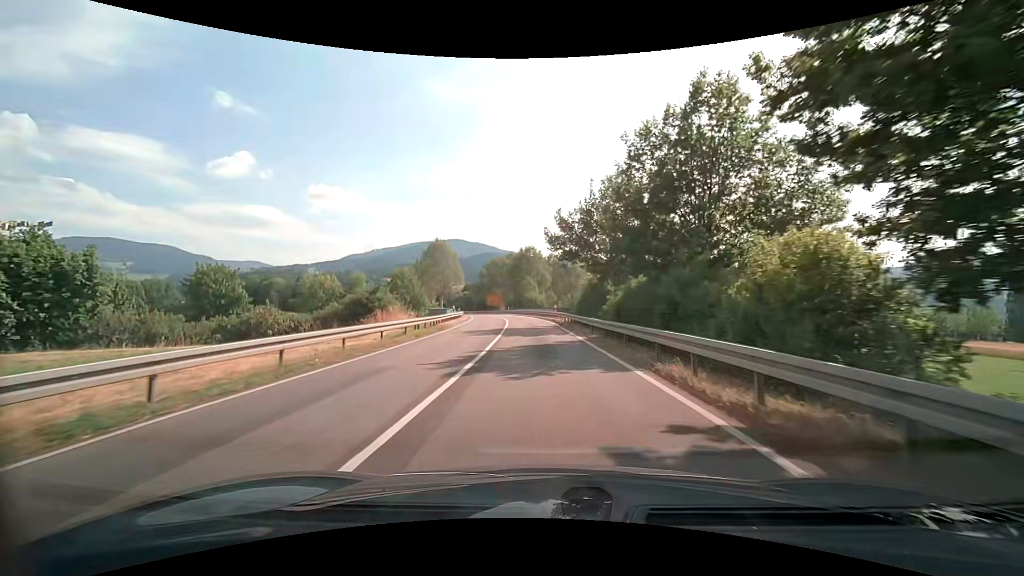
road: secondary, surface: asphalt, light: Day
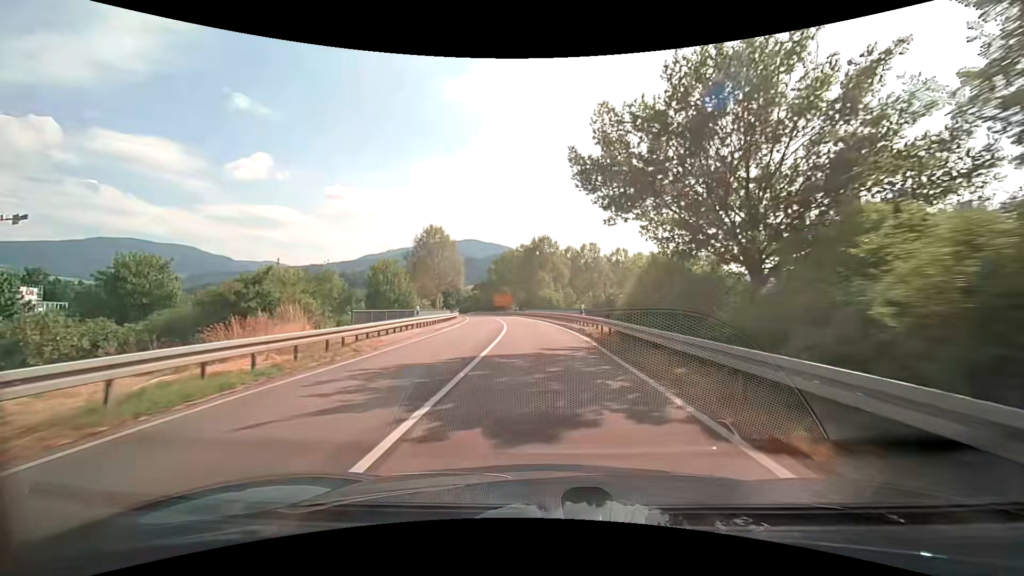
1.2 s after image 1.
(-0.2, +17.0) m; -1°
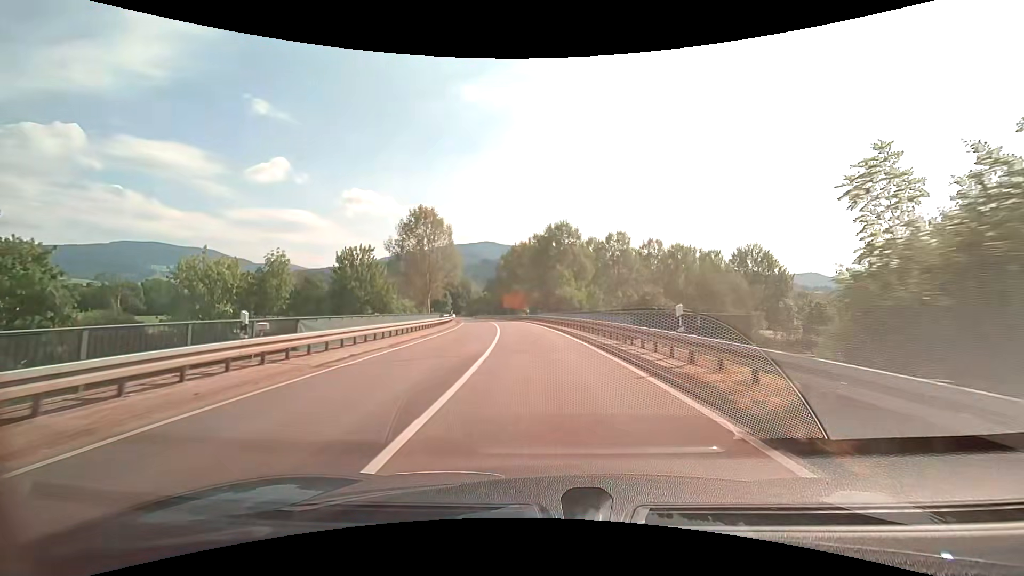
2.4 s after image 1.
(-0.3, +16.9) m; -2°
